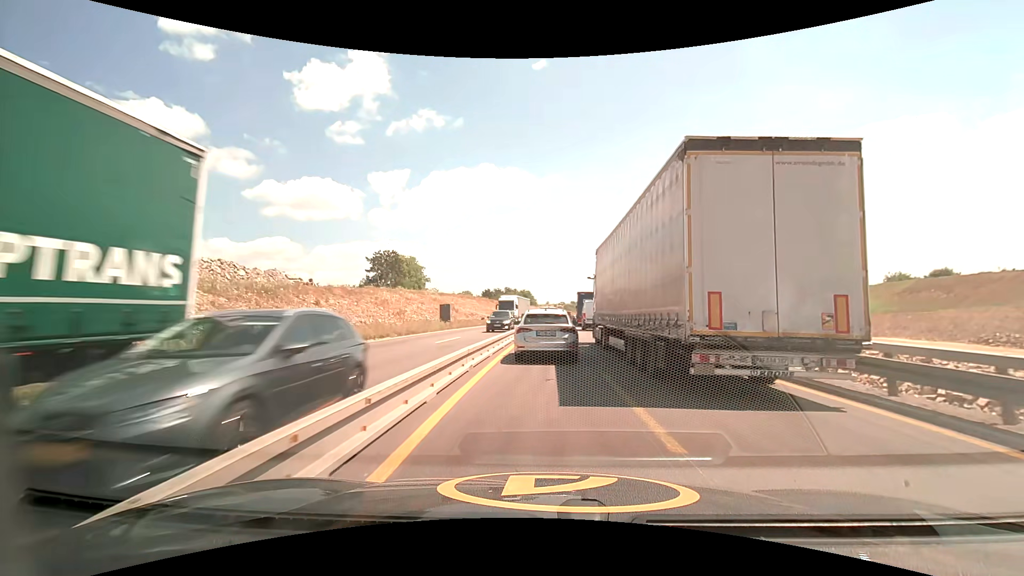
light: Day
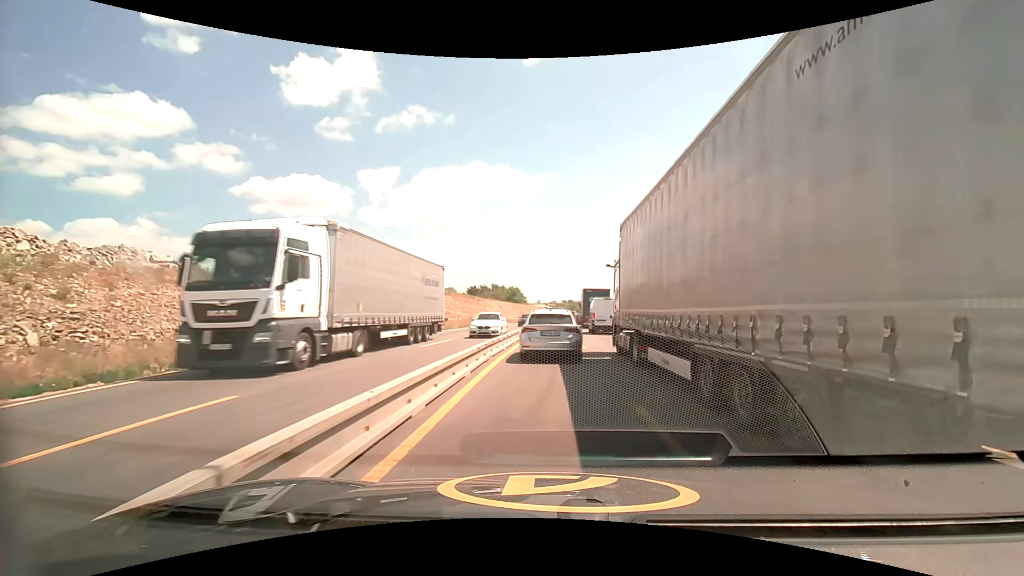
(+0.2, +20.9) m; +1°
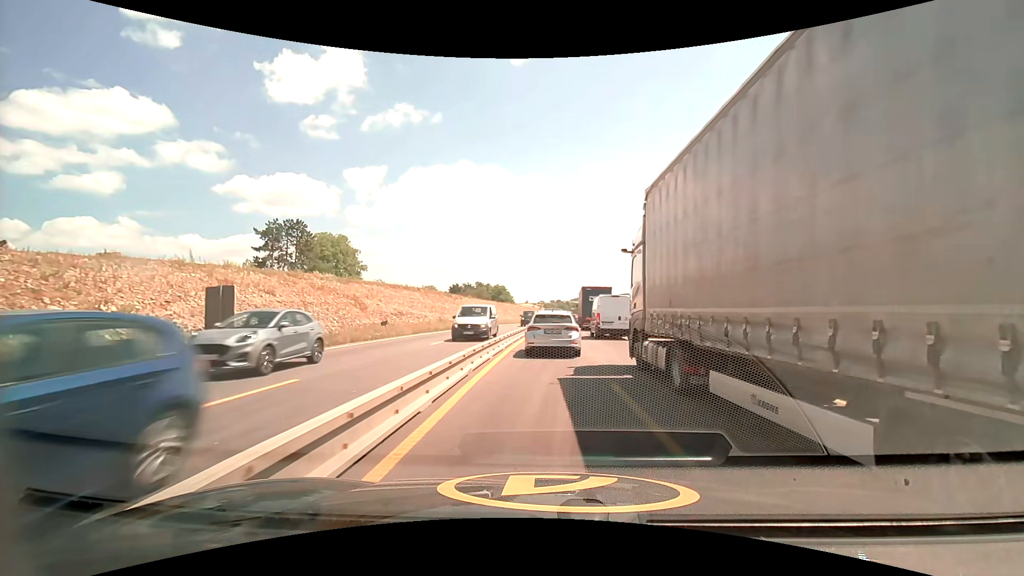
(+0.2, +15.8) m; +1°
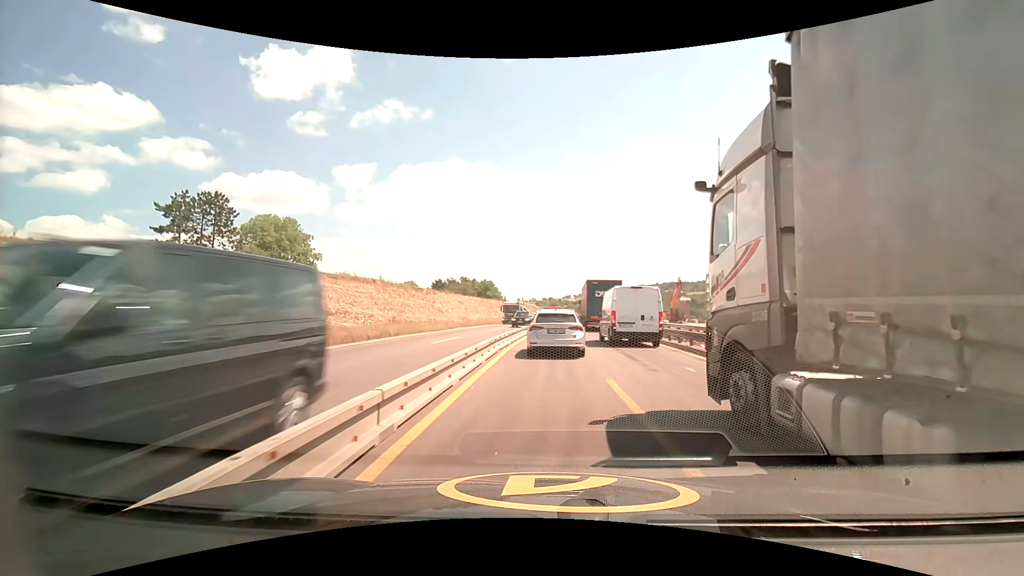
(+0.5, +17.8) m; +1°
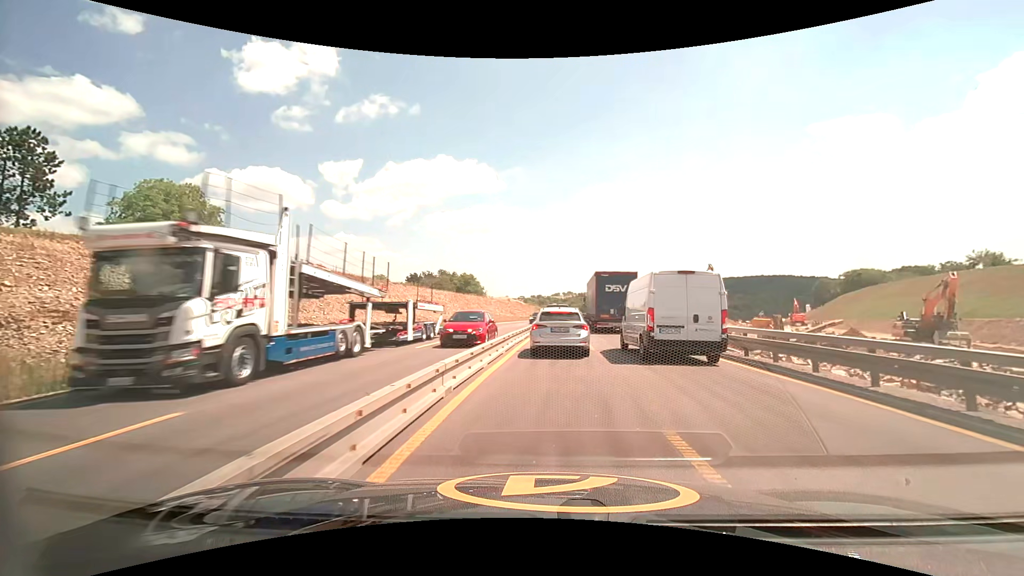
(+0.6, +21.1) m; +2°
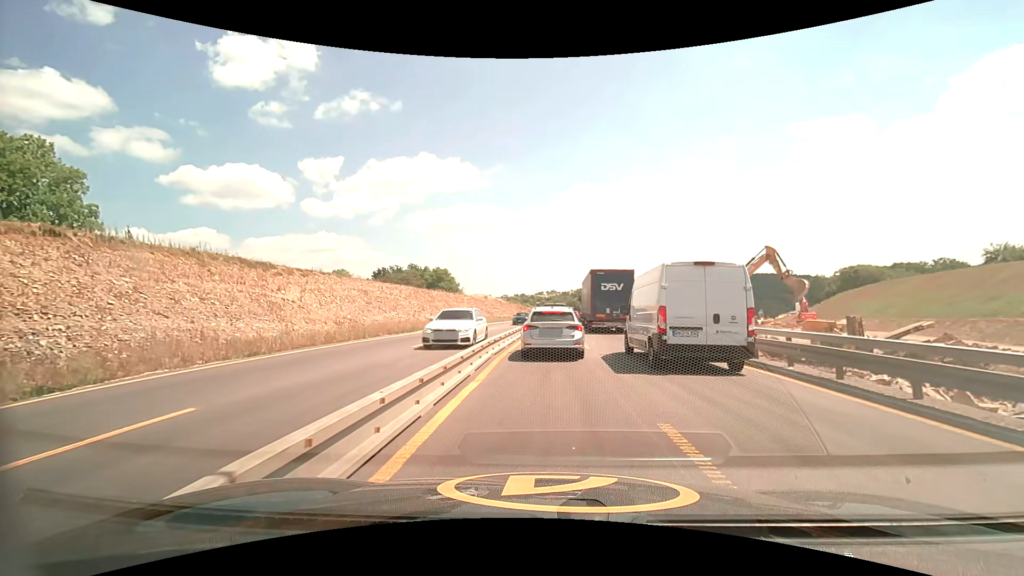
(+0.4, +17.1) m; +2°
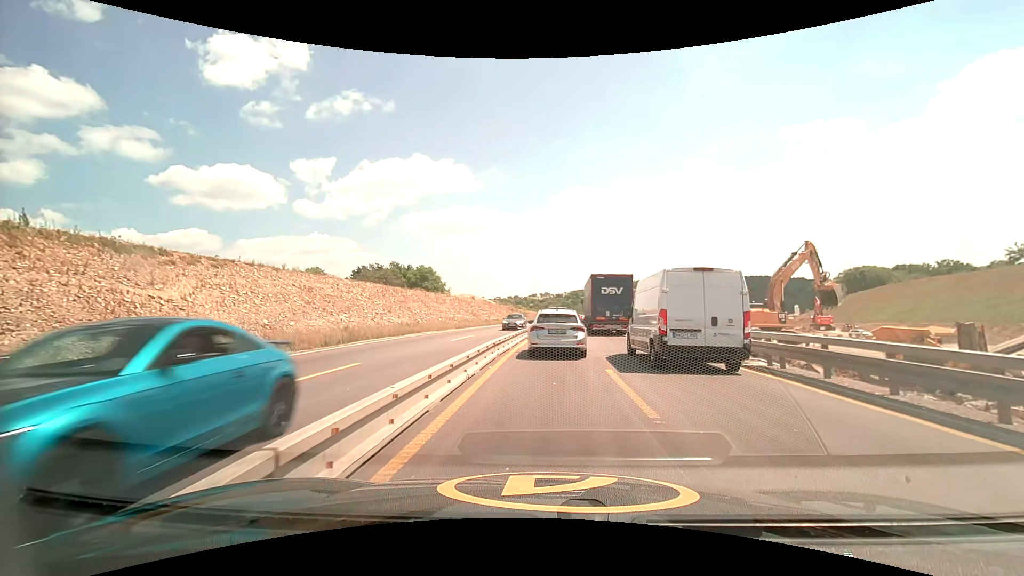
(0.0, +11.5) m; +1°
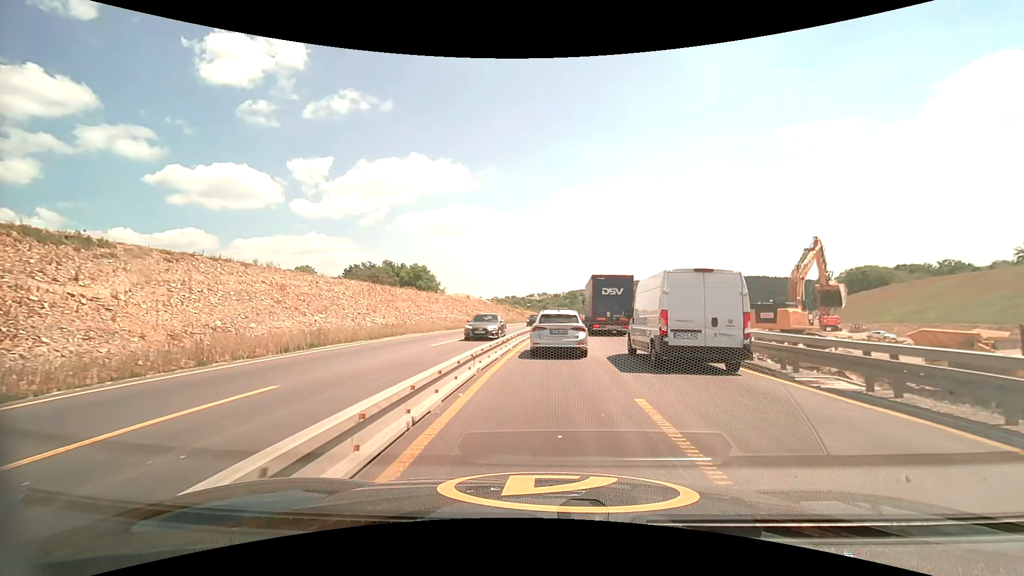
(0.0, +4.1) m; +1°
